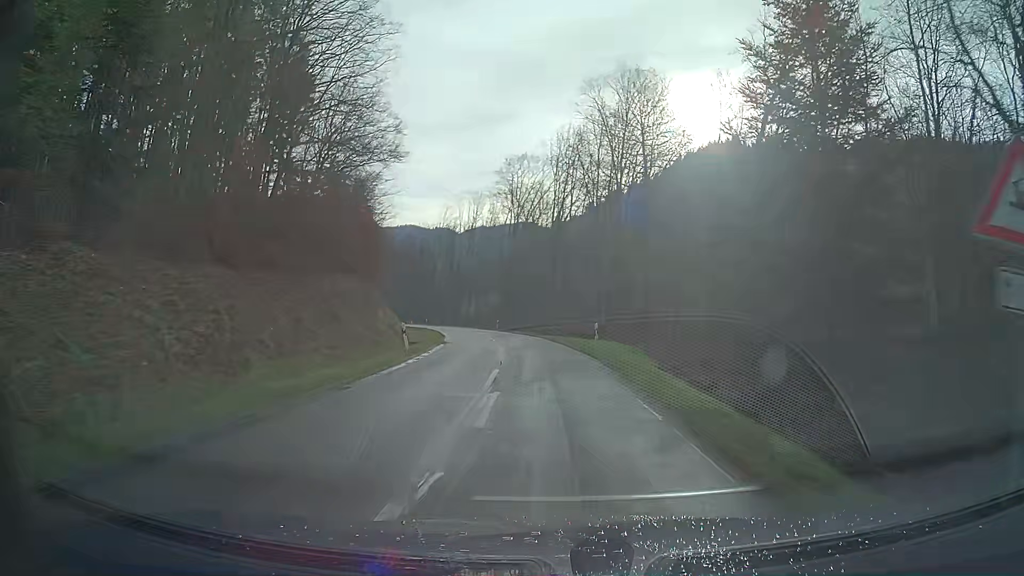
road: tertiary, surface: asphalt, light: Day
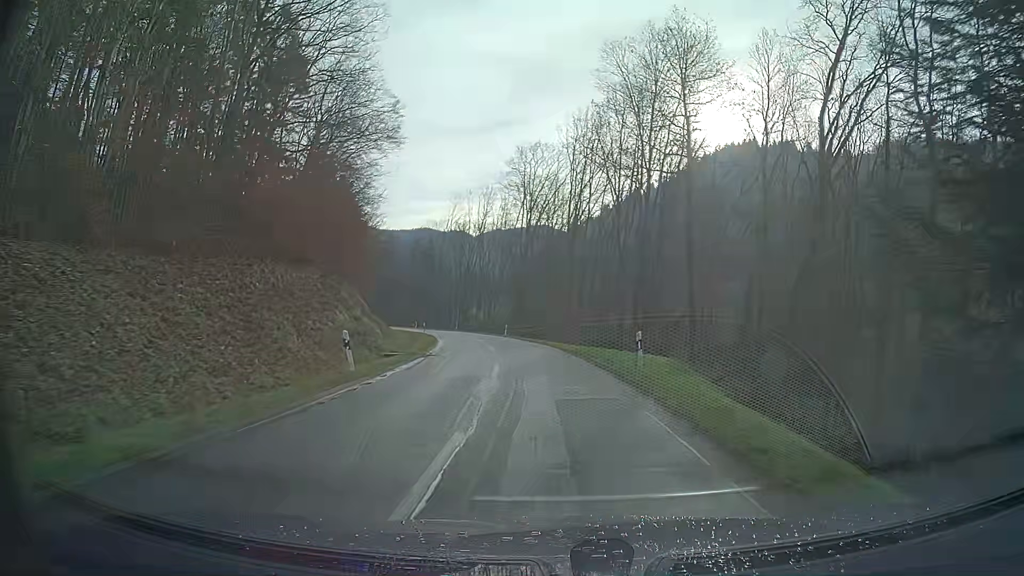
(-0.1, +8.5) m; -1°
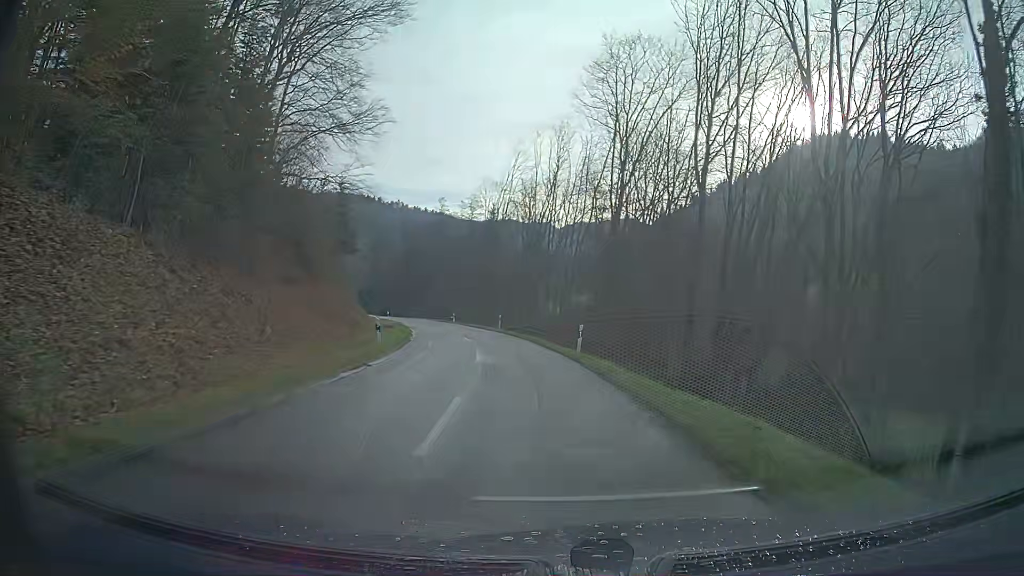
(-1.9, +33.5) m; -7°
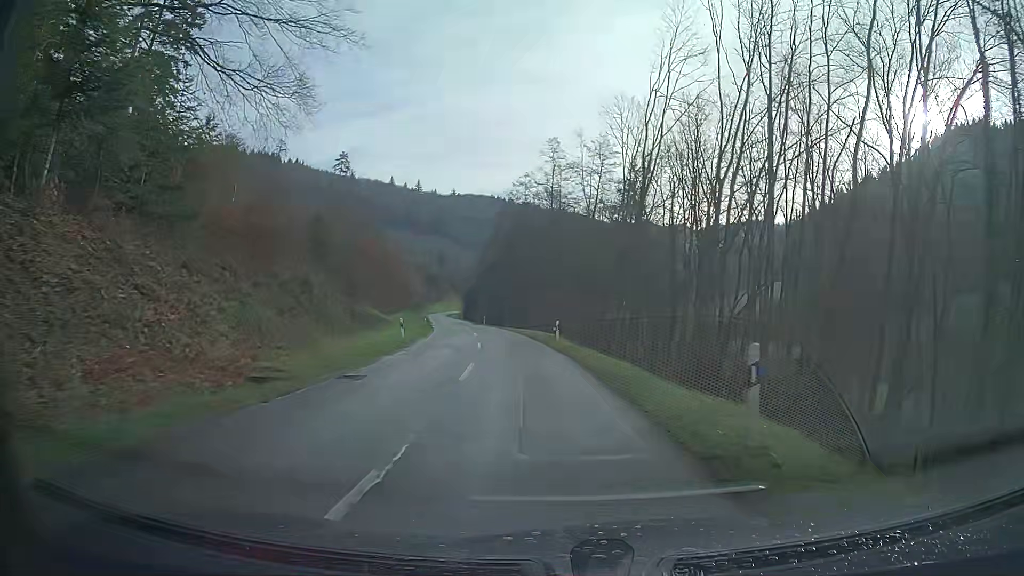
(-4.7, +40.3) m; -12°
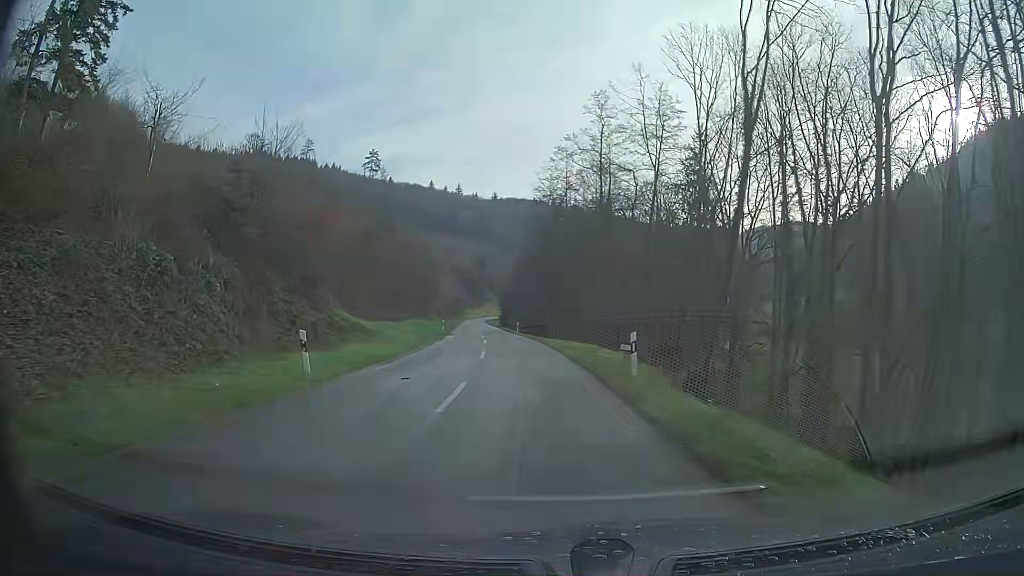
(-0.5, +16.4) m; -3°
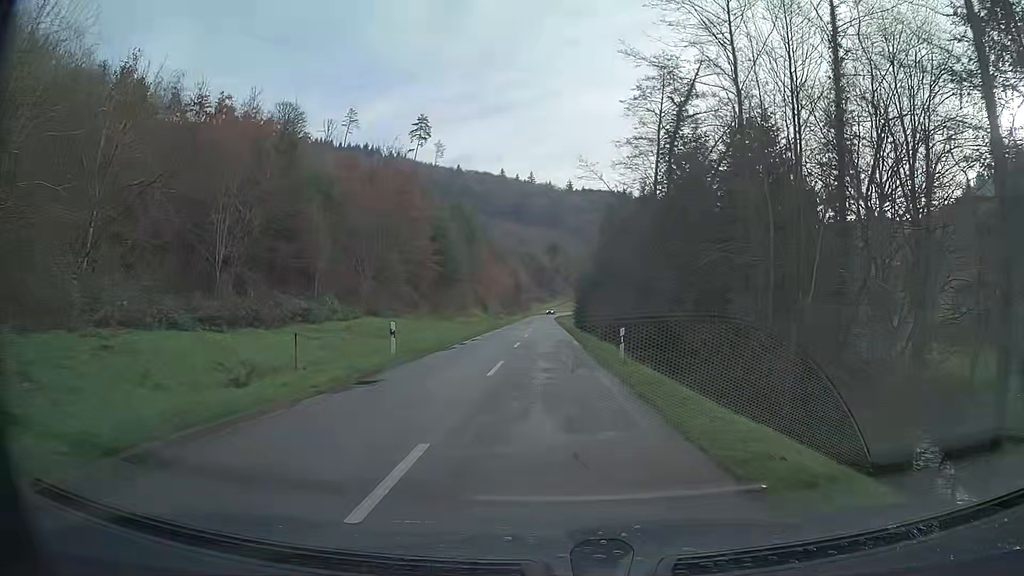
(-2.5, +42.5) m; -6°
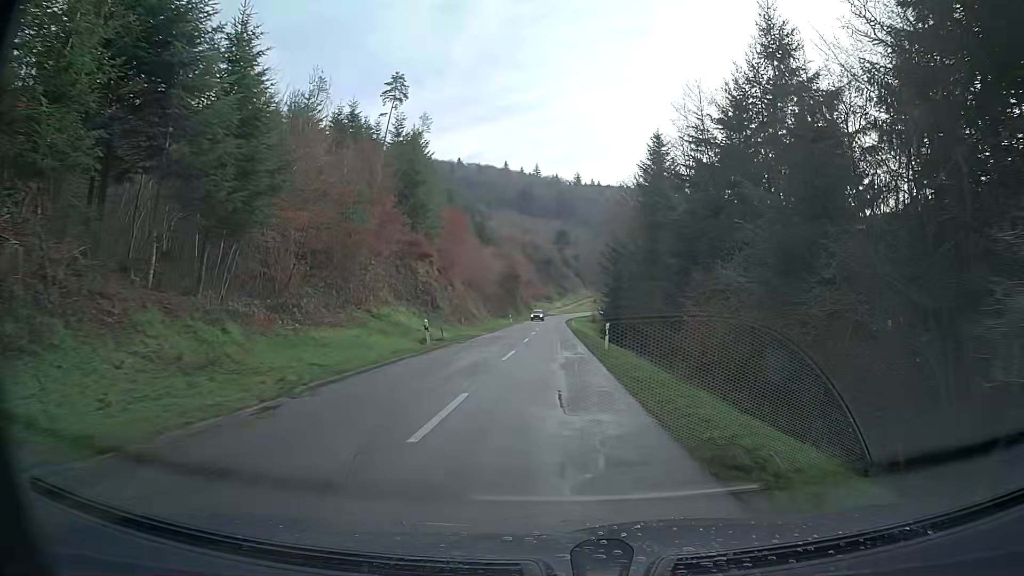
(-0.5, +43.9) m; -1°
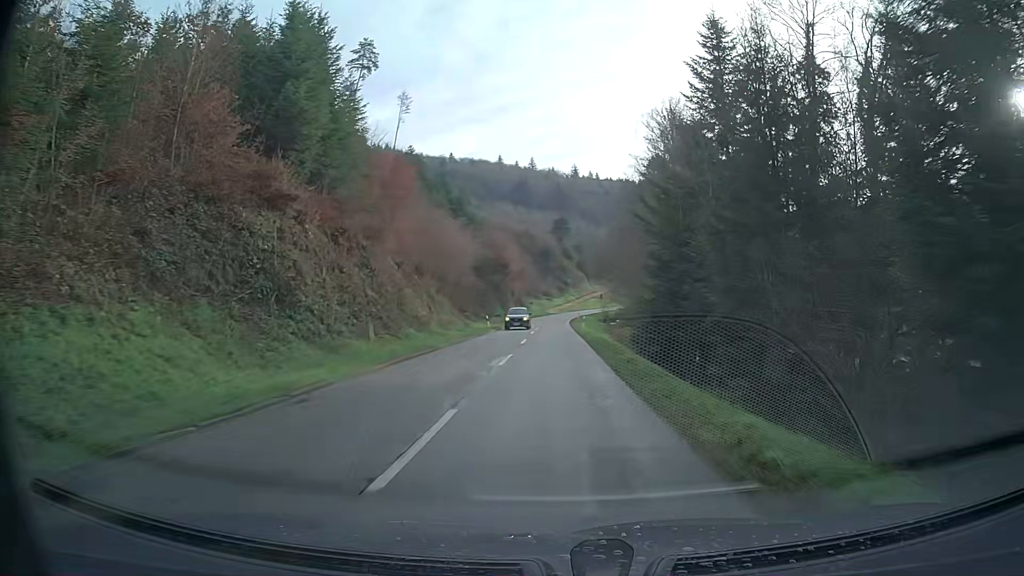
(+0.2, +26.3) m; 0°
